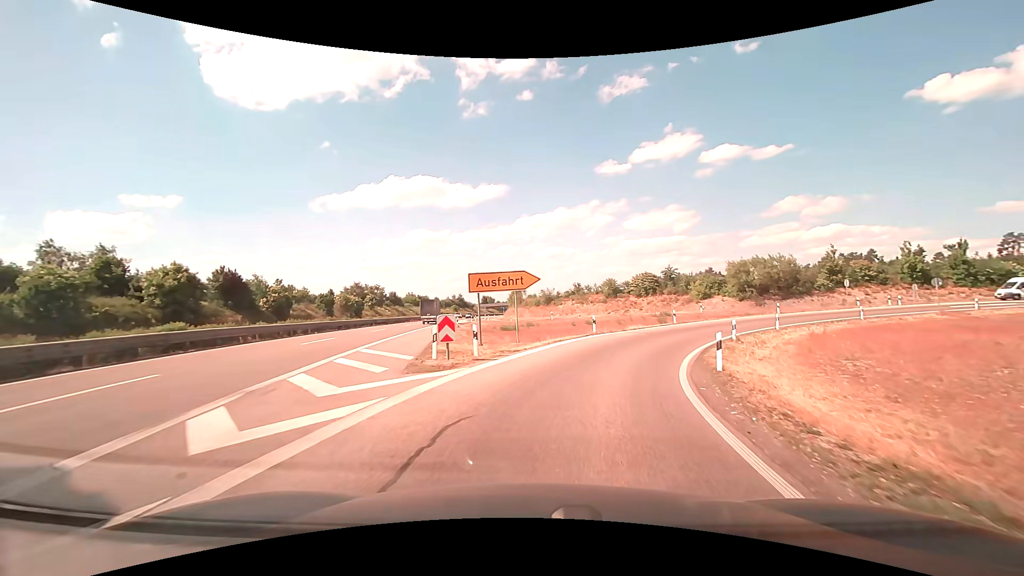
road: trunk_link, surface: asphalt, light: Day
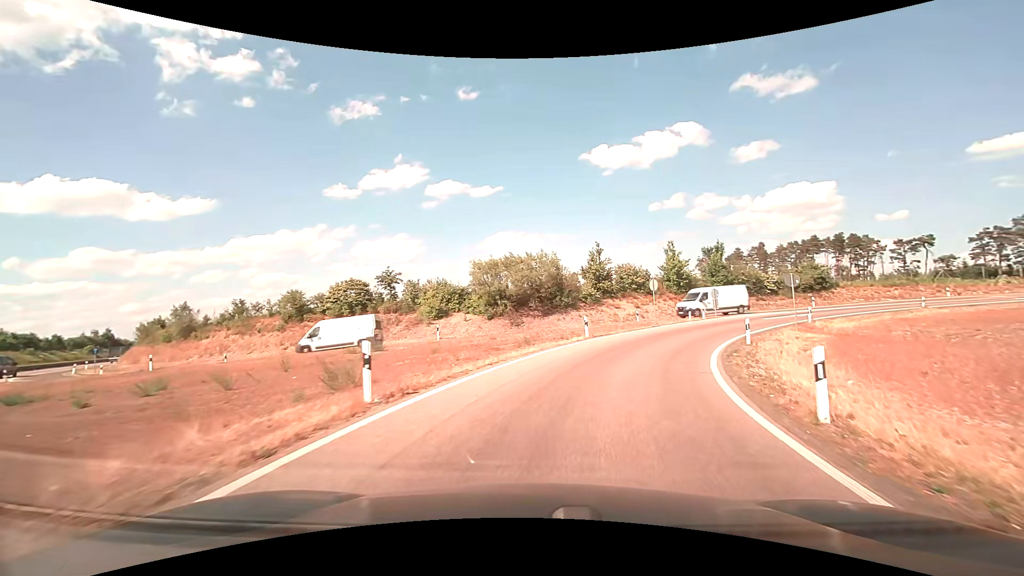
(+7.3, +28.0) m; +30°
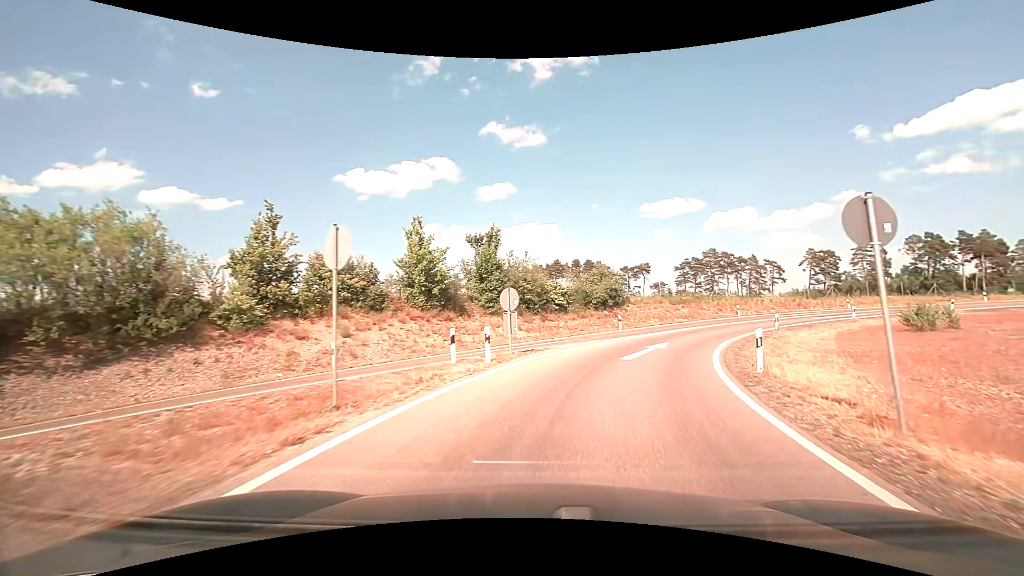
(+6.1, +24.3) m; +28°
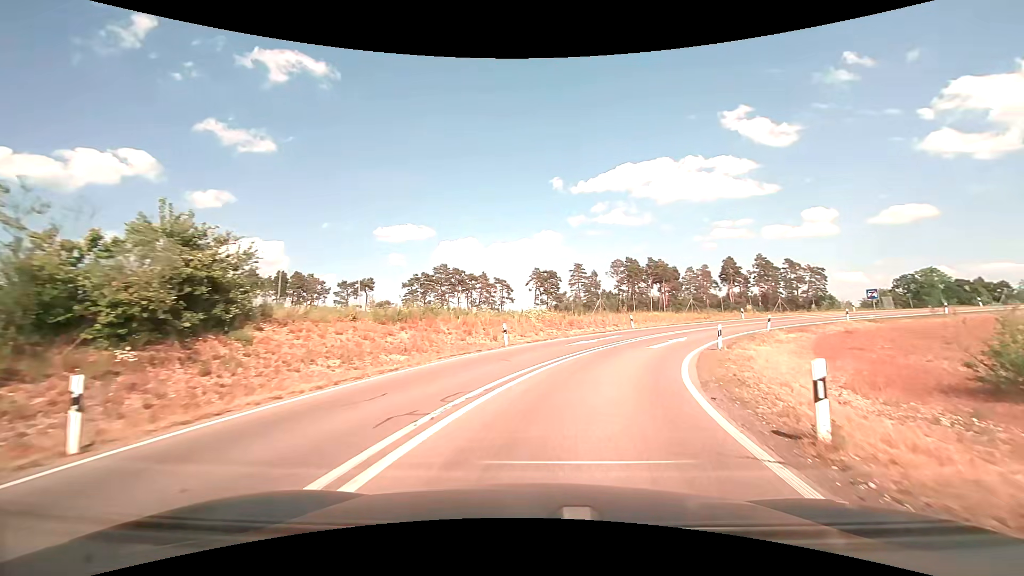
(+6.9, +25.2) m; +30°
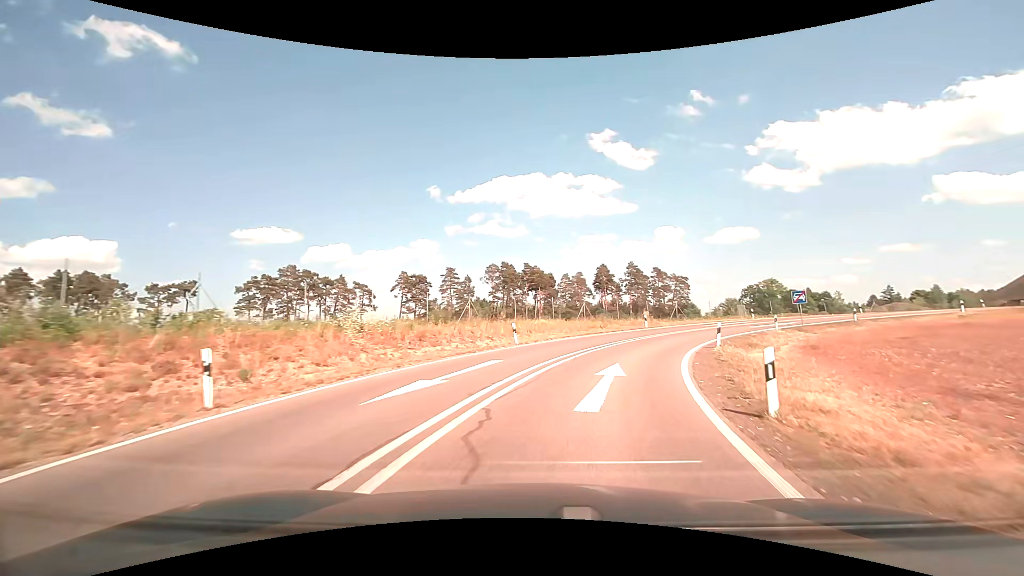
(+1.7, +13.2) m; +14°
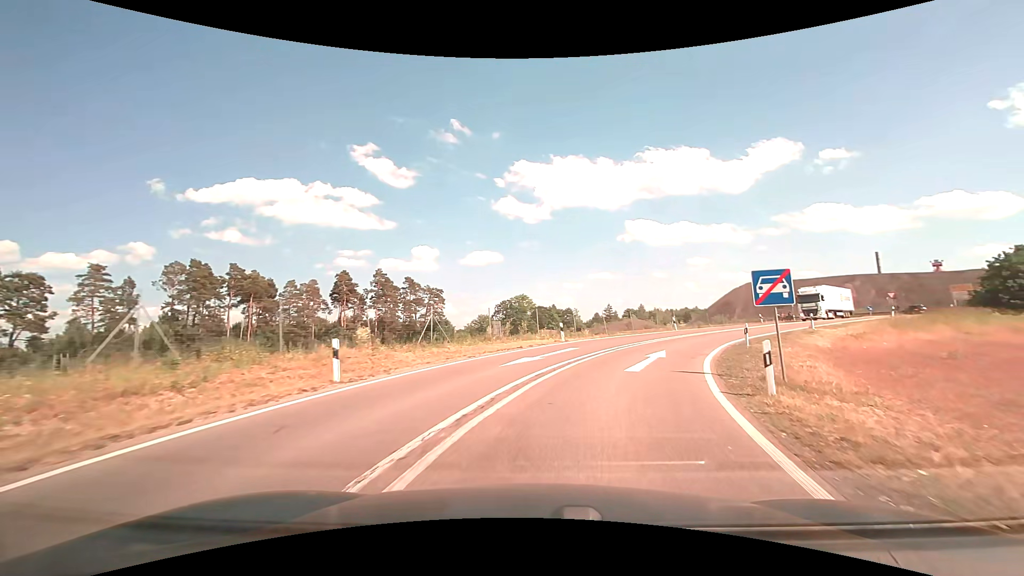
(+6.3, +25.8) m; +27°
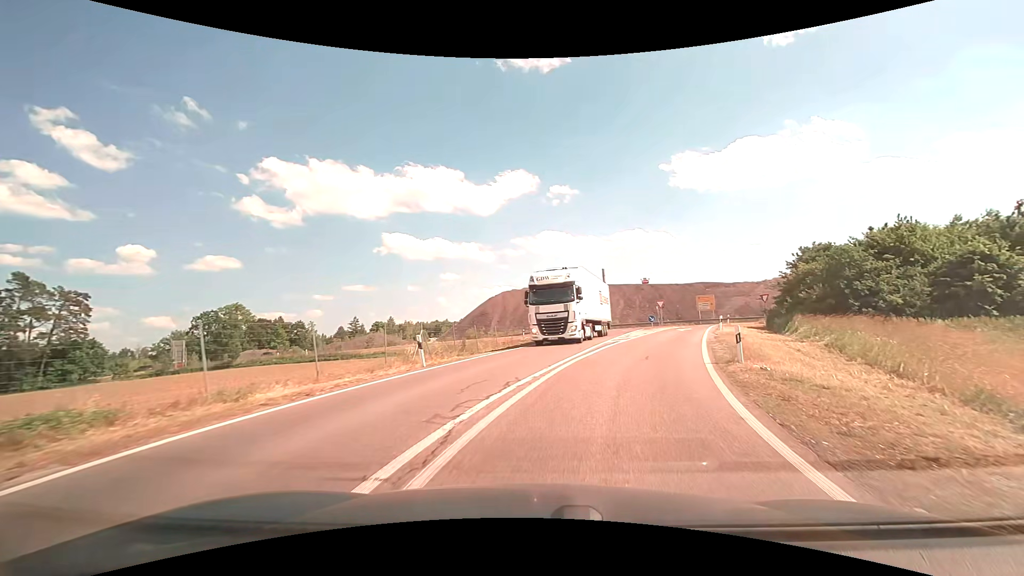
(+5.8, +23.5) m; +28°
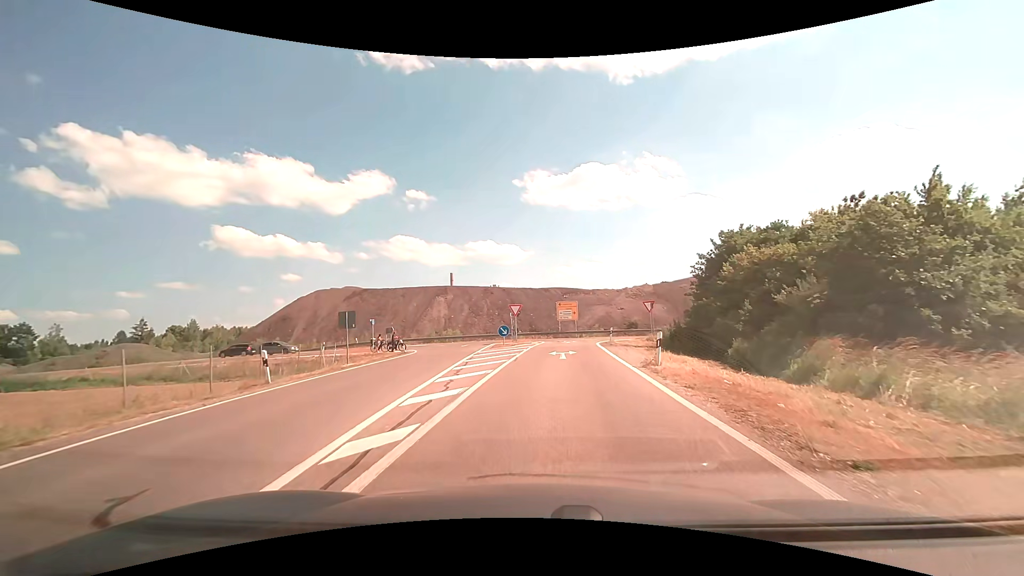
(+3.6, +19.6) m; +17°
(0, +10) (0, +20) (+1, +30) (+2, +40) (+2, +50) (-5, +57) (-15, +59) (-25, +60) (-35, +60) (-45, +61) m
